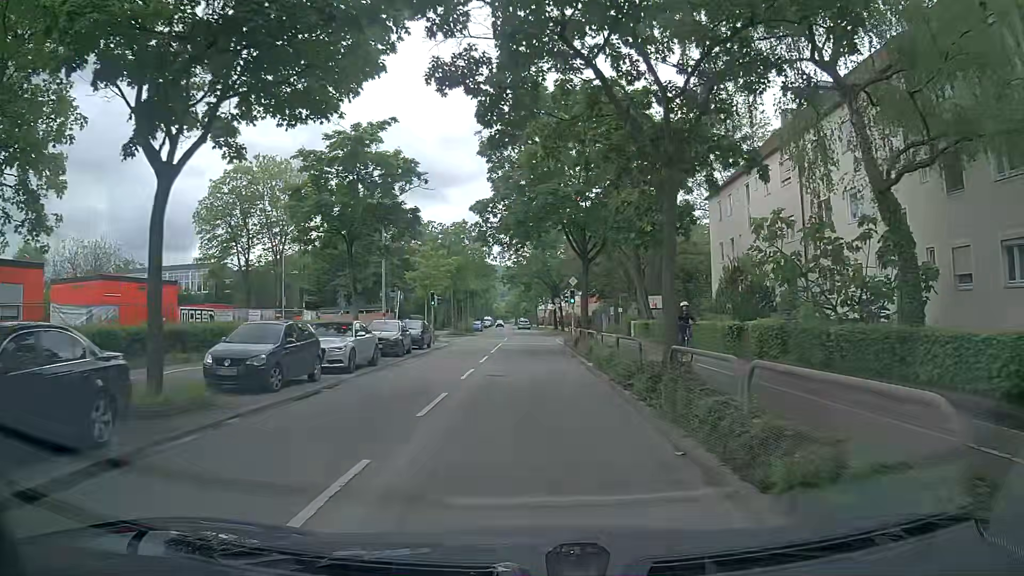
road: tertiary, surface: asphalt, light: Day
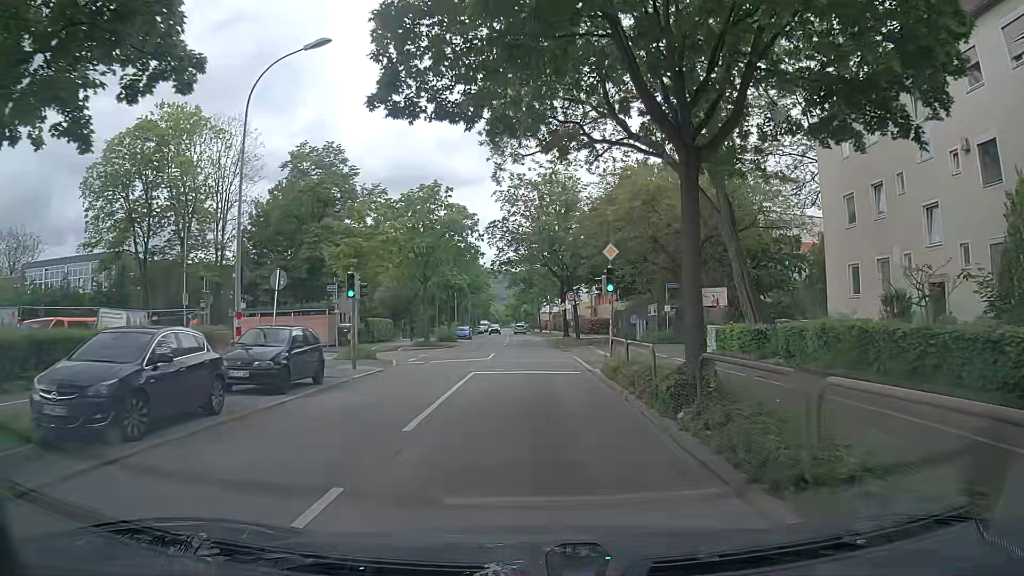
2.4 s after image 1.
(-0.1, +19.1) m; 0°
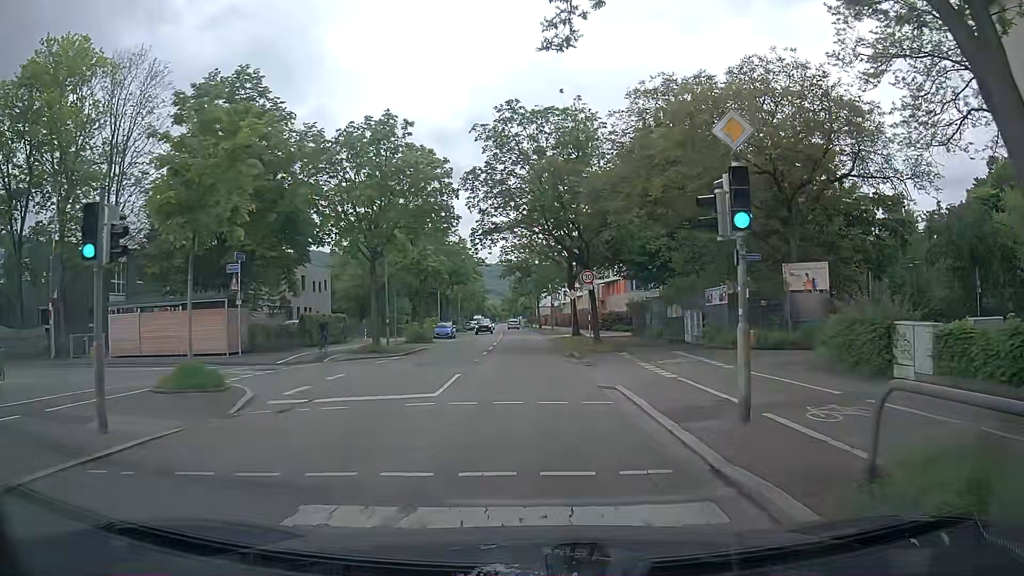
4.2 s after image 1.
(-0.1, +14.1) m; 0°
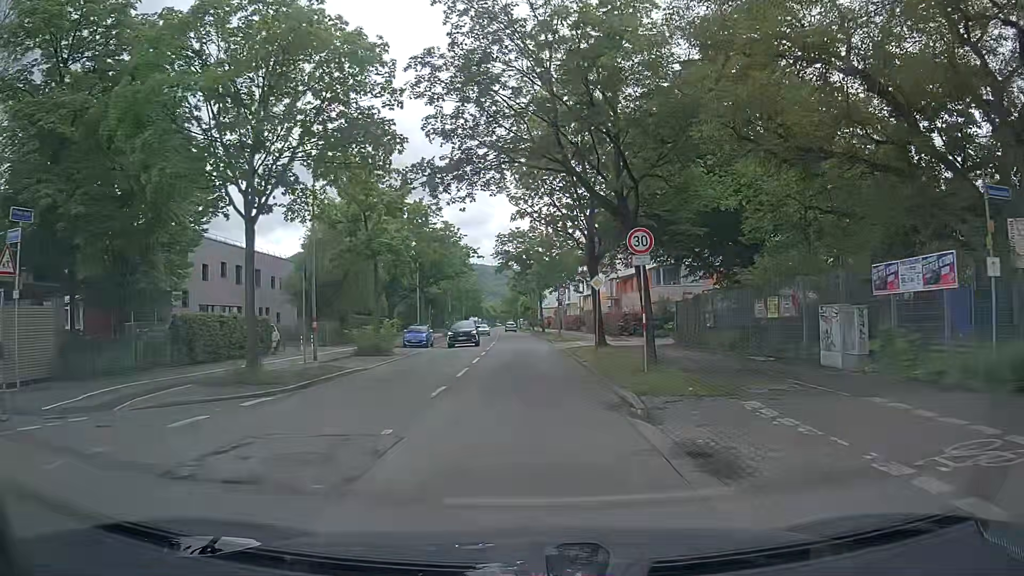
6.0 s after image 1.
(-0.1, +13.9) m; -1°
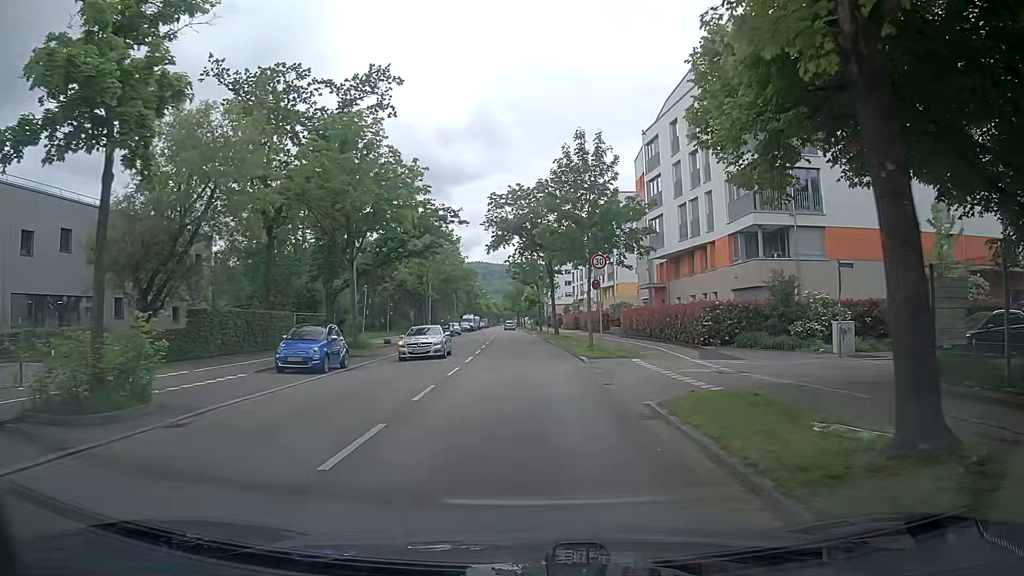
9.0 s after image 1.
(0.0, +22.7) m; 0°
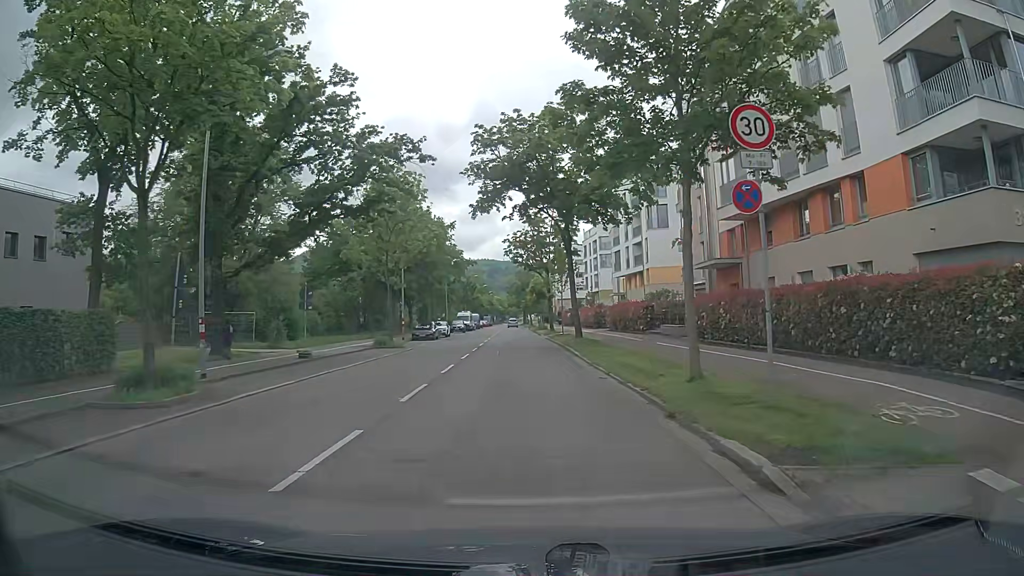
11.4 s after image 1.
(0.0, +17.9) m; -1°
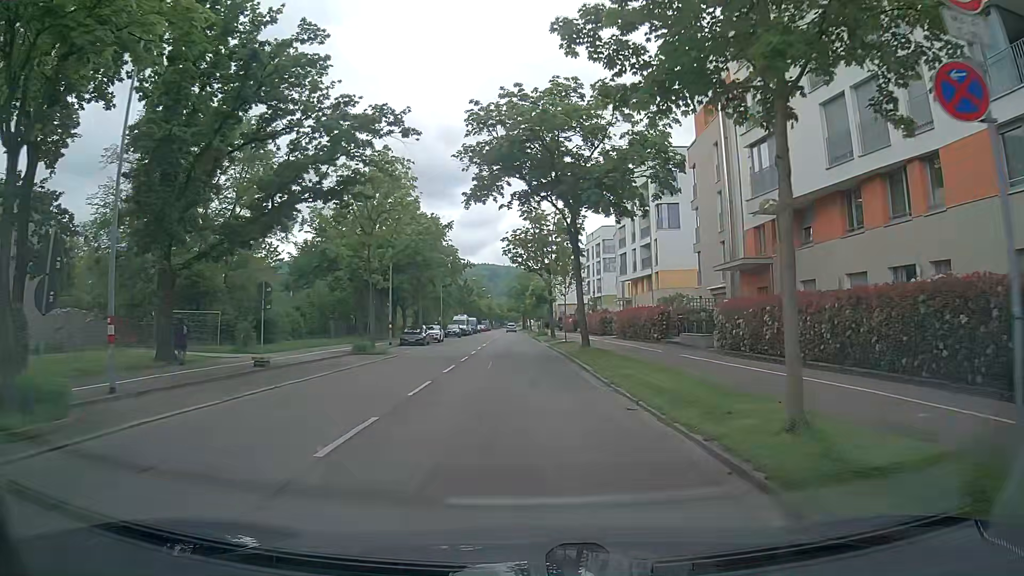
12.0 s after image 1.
(0.0, +4.5) m; 0°
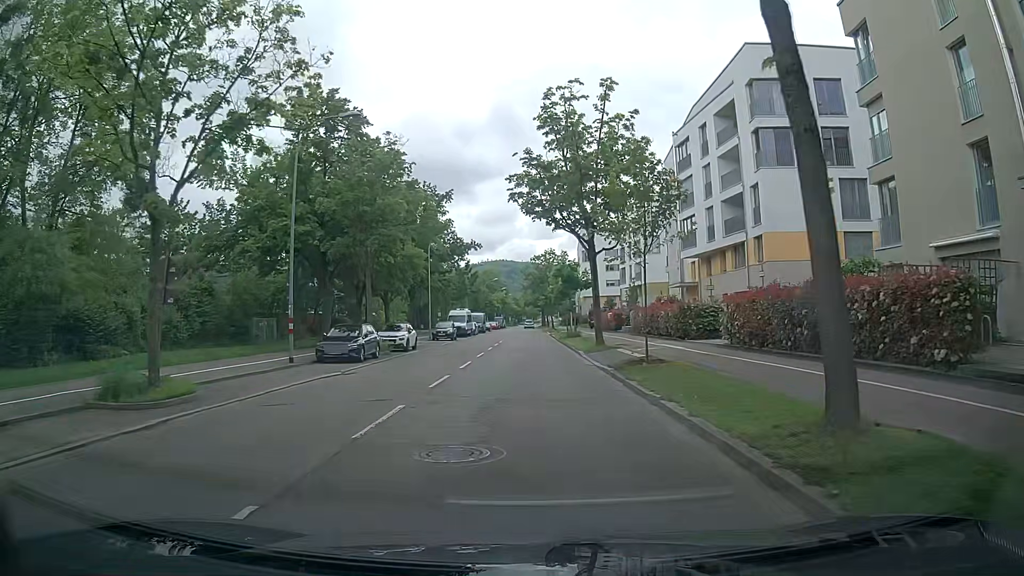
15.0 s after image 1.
(-0.4, +23.1) m; -1°
